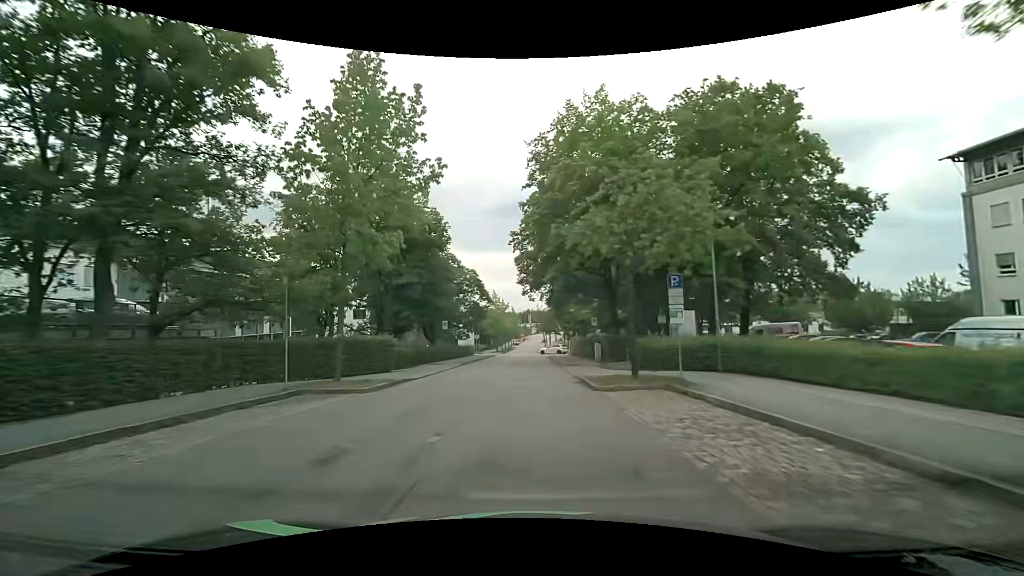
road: residential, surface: asphalt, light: Day
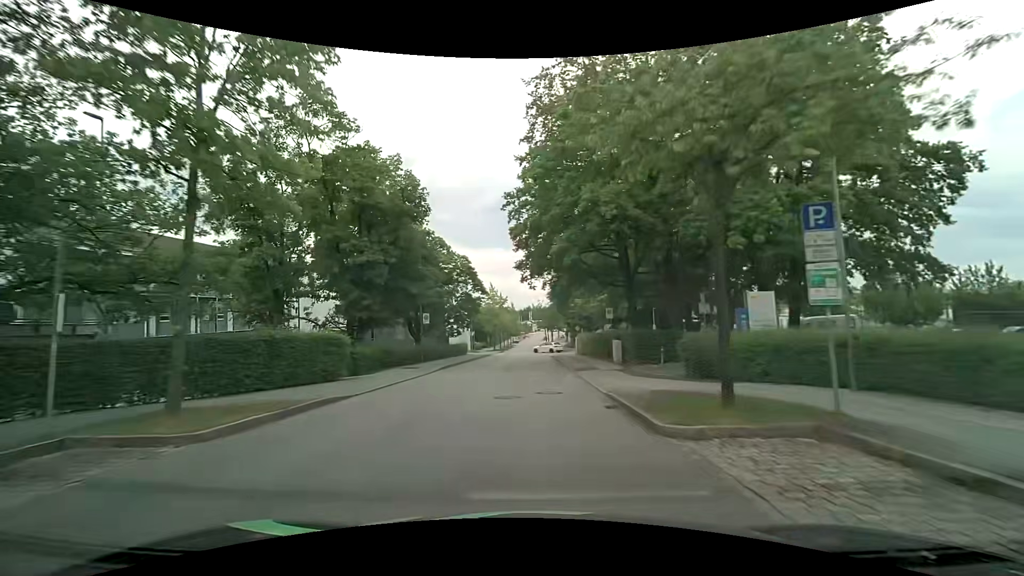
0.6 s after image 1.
(0.0, +7.3) m; 0°
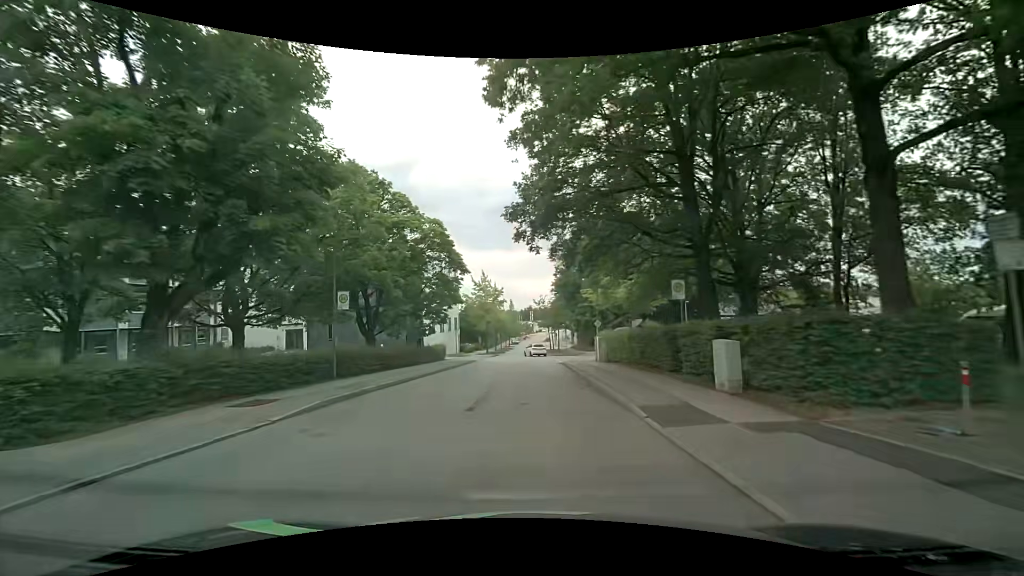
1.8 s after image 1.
(-0.1, +14.6) m; -1°
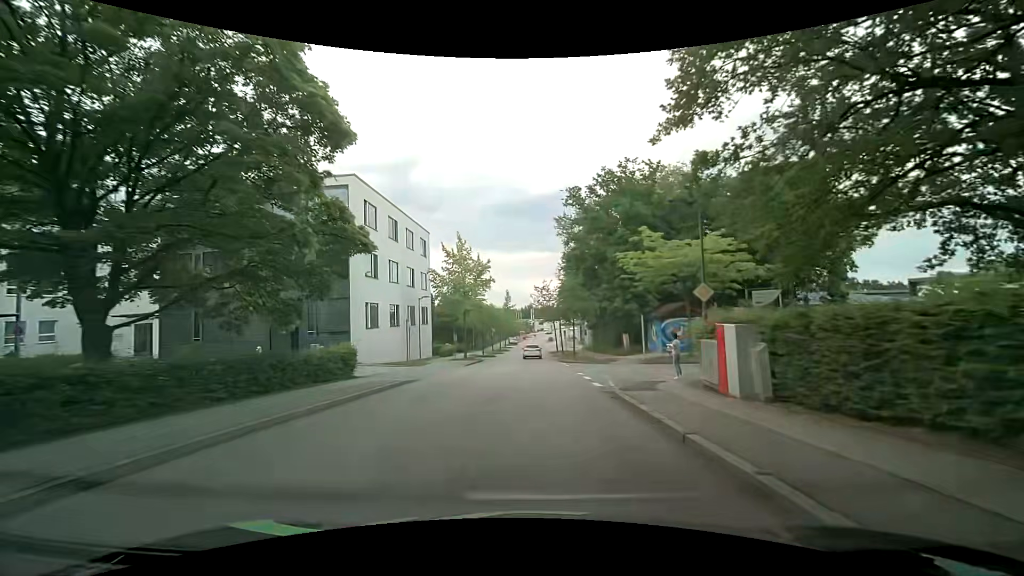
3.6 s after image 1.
(+0.1, +21.4) m; 0°
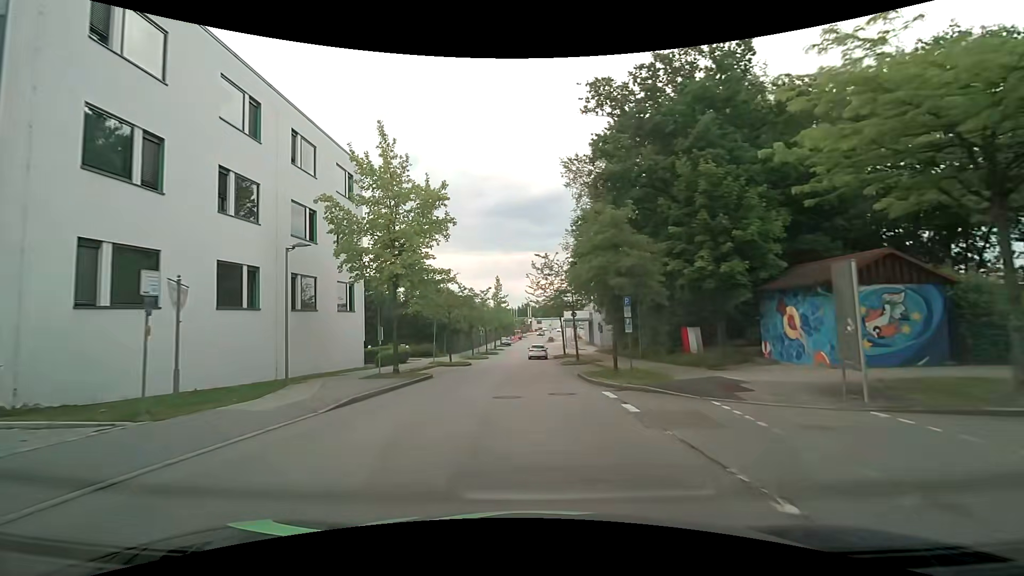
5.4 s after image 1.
(+0.1, +21.1) m; 0°
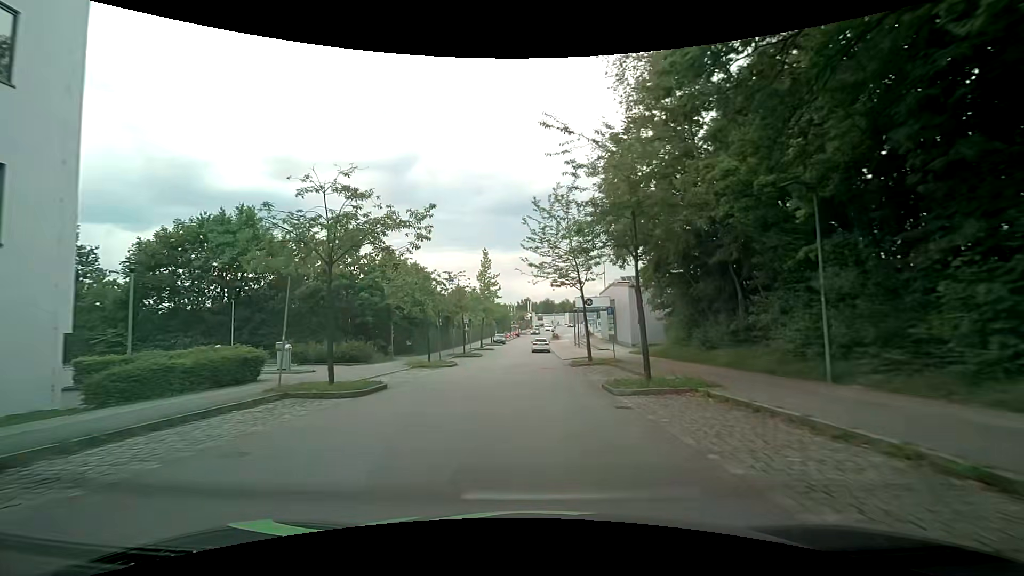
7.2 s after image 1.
(0.0, +21.3) m; 0°
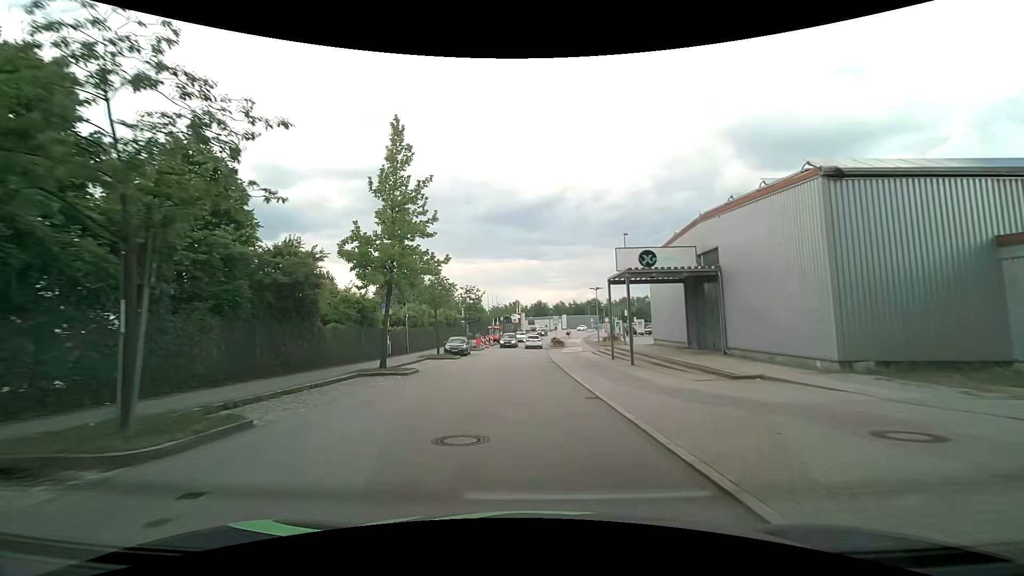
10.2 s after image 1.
(+0.2, +34.8) m; +1°
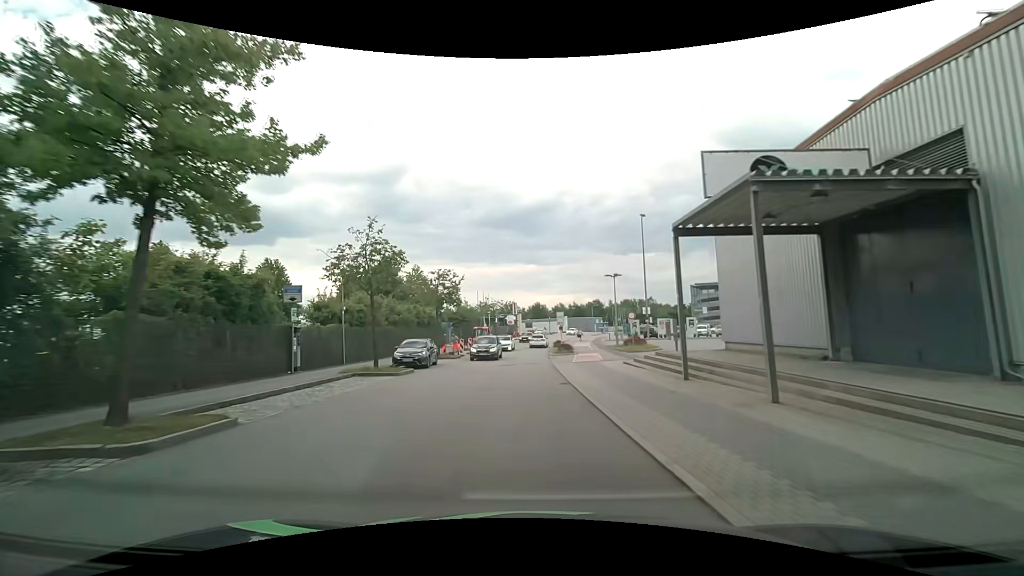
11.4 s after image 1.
(0.0, +13.8) m; 0°
(0, +10) (0, +20) (0, +30) (0, +40) (0, +50) (+1, +60) (+2, +70) (+4, +80) (+6, +90) (+8, +99) m
